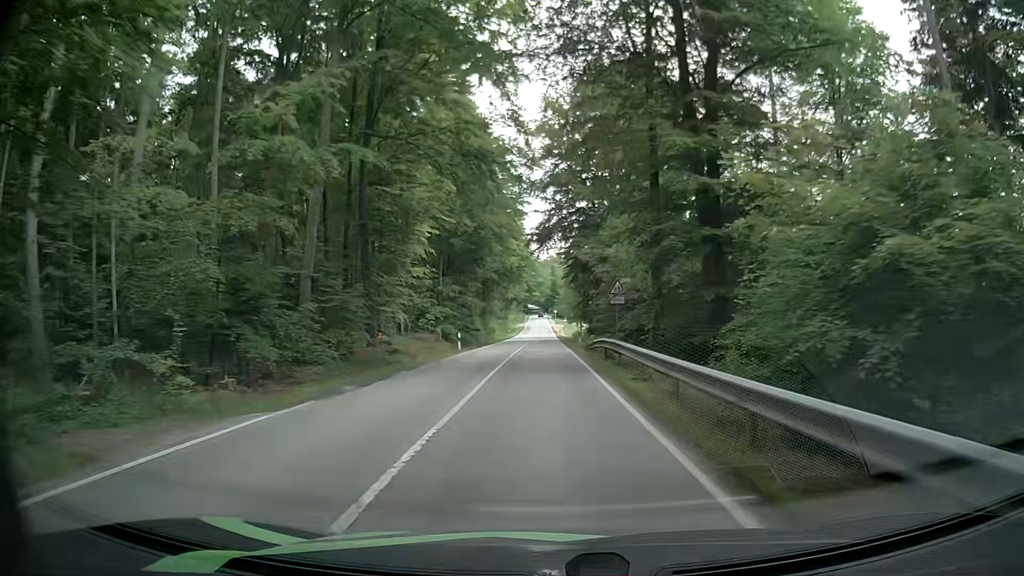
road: secondary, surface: asphalt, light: Day
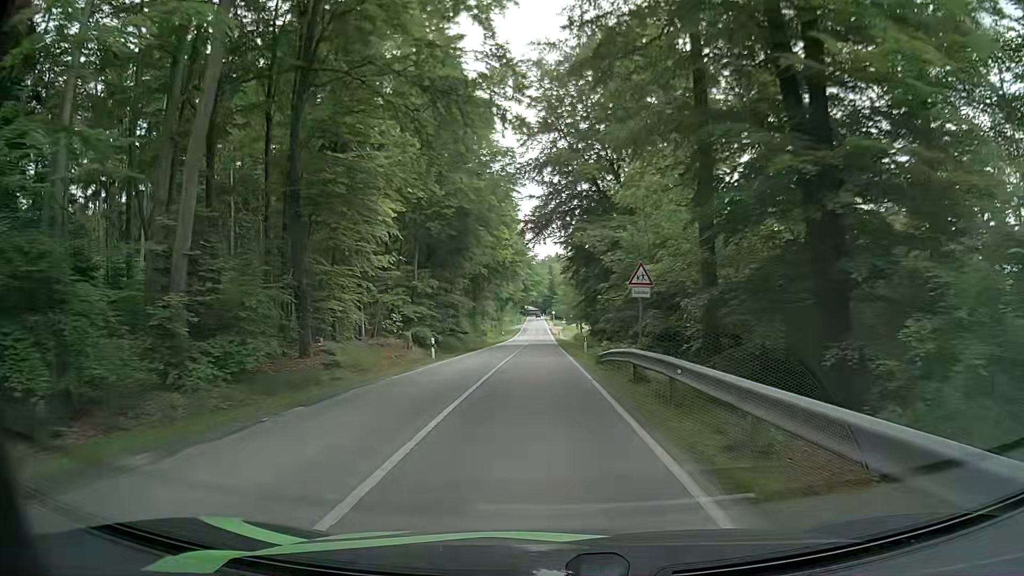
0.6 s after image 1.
(0.0, +8.3) m; 0°
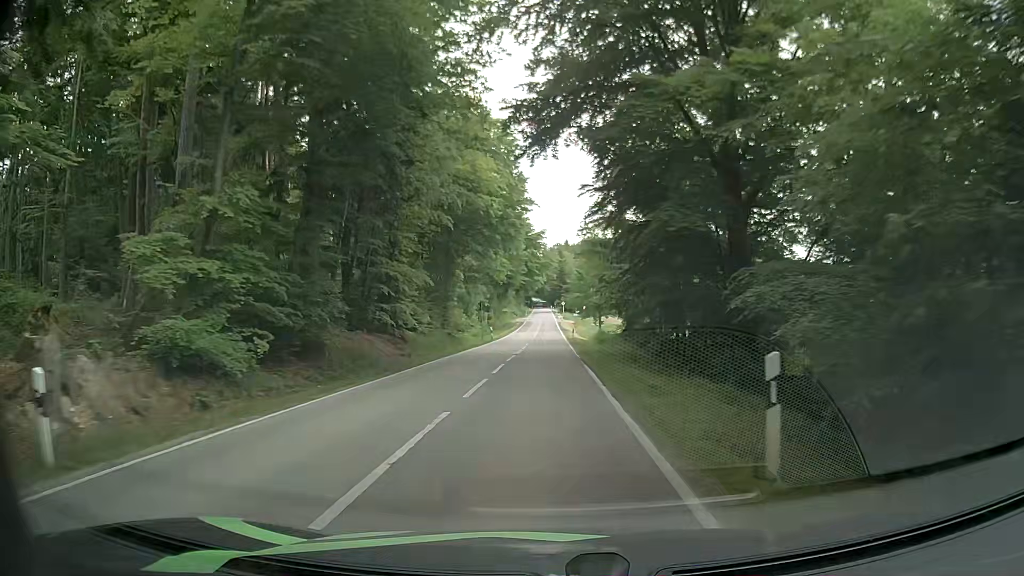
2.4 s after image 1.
(+0.1, +25.9) m; 0°
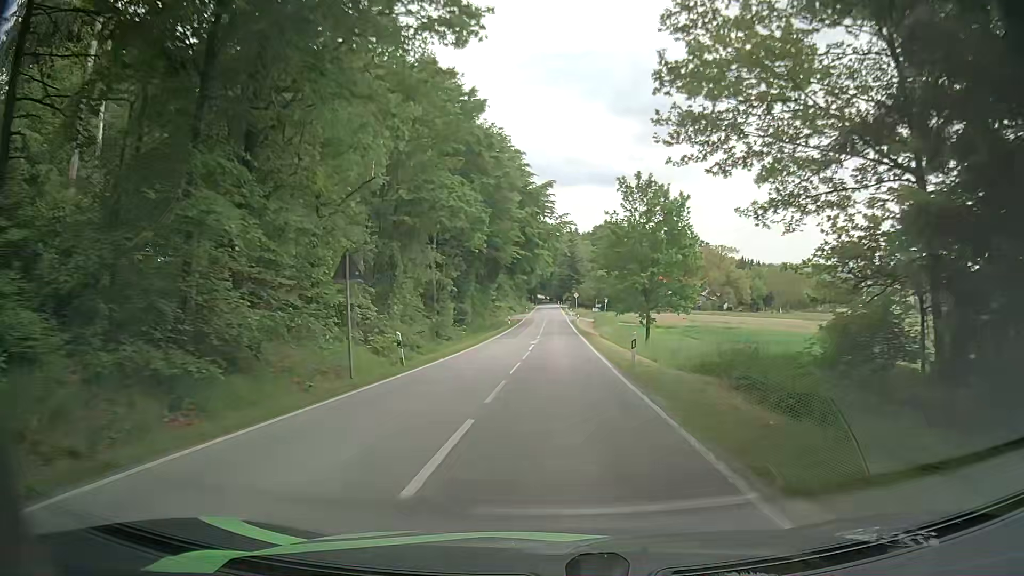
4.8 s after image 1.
(-0.2, +36.8) m; +1°
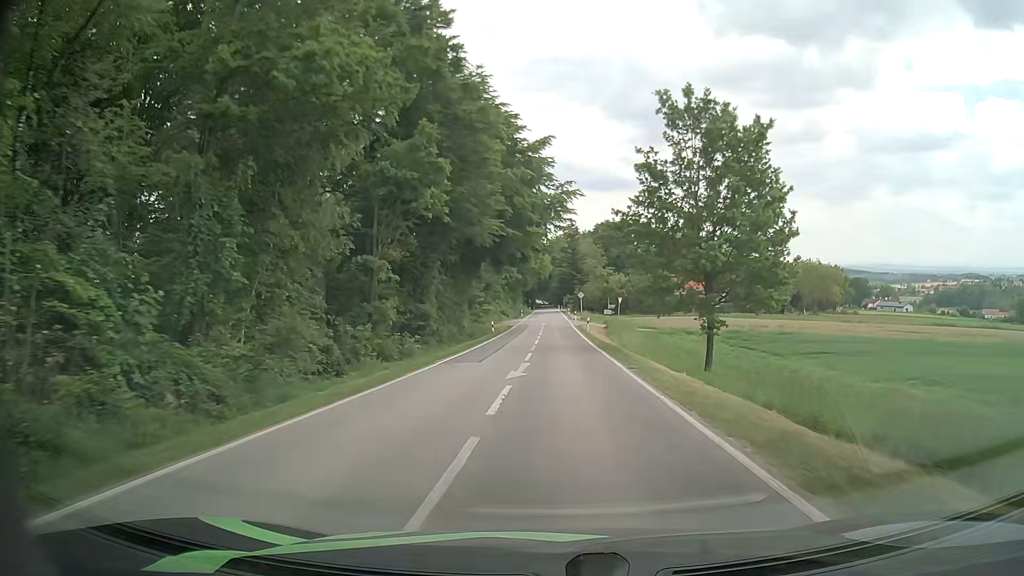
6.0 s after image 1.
(-0.3, +19.4) m; 0°
(0, +10) (0, +20) (0, +30) (0, +40) (0, +50) (0, +60) (0, +70) (0, +80) (0, +90) (0, +100) m
